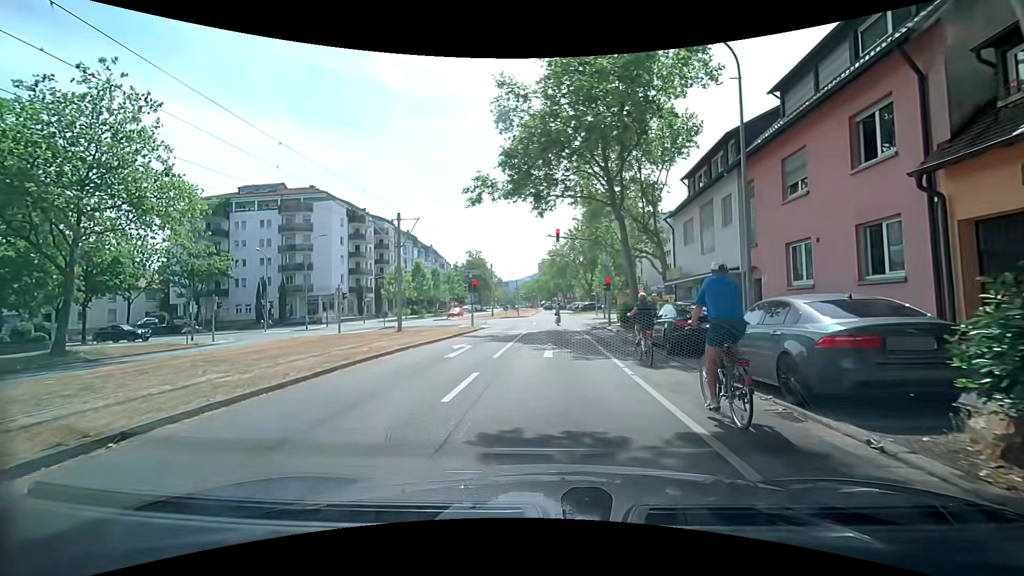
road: tertiary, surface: asphalt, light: Day
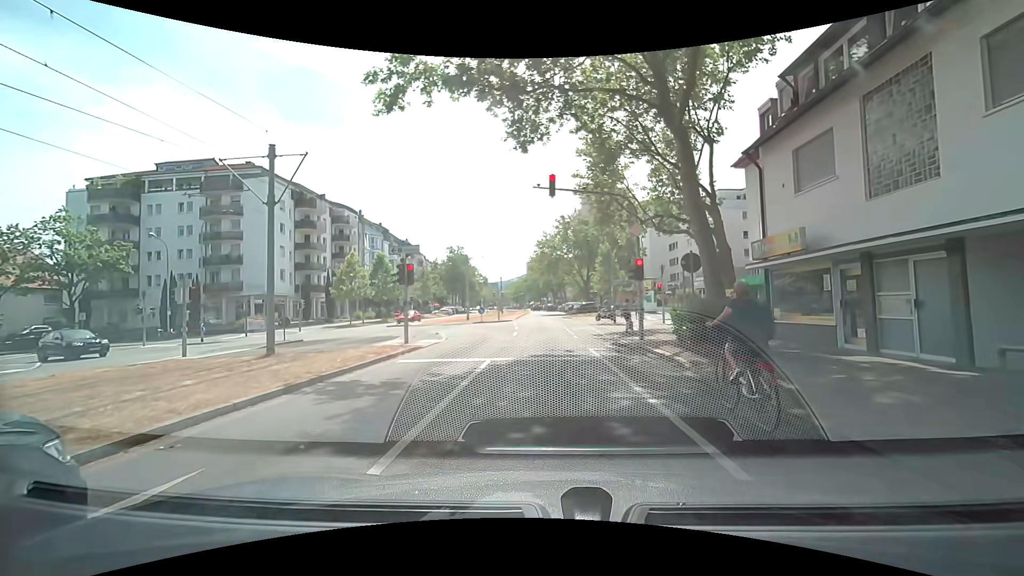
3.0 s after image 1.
(+0.4, +13.5) m; +4°
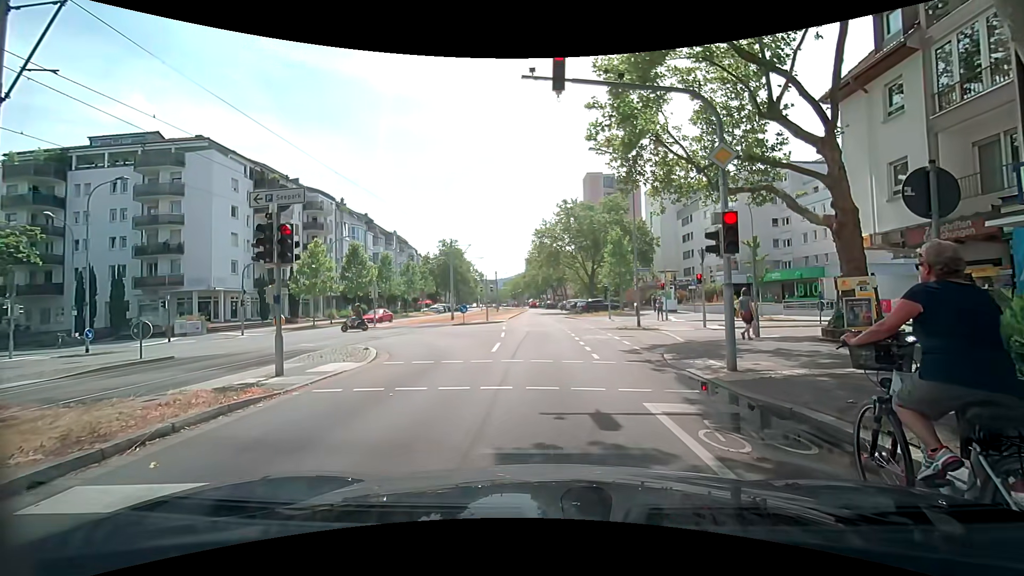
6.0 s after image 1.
(-0.1, +8.8) m; +1°
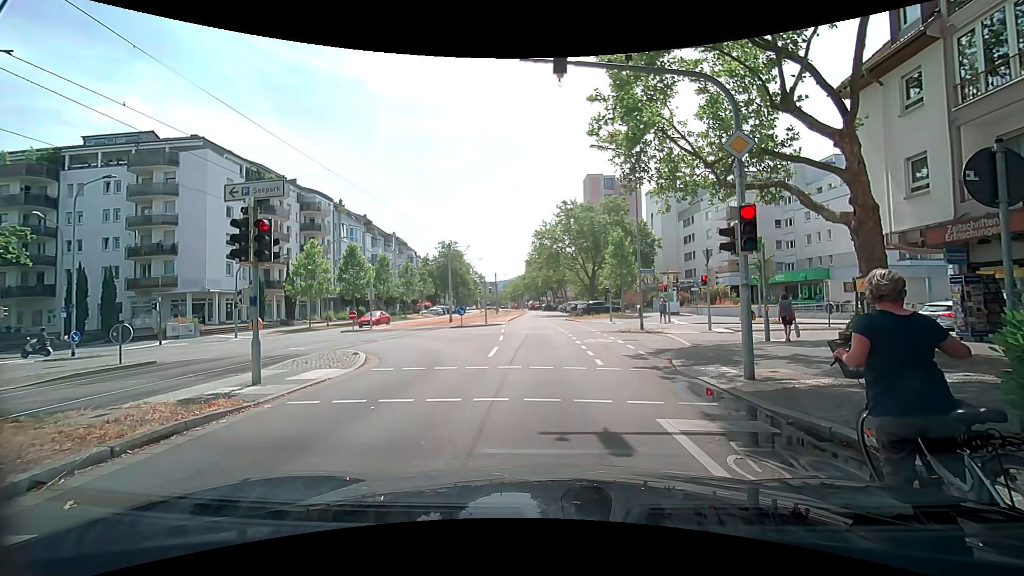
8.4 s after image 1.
(0.0, +0.8) m; 0°
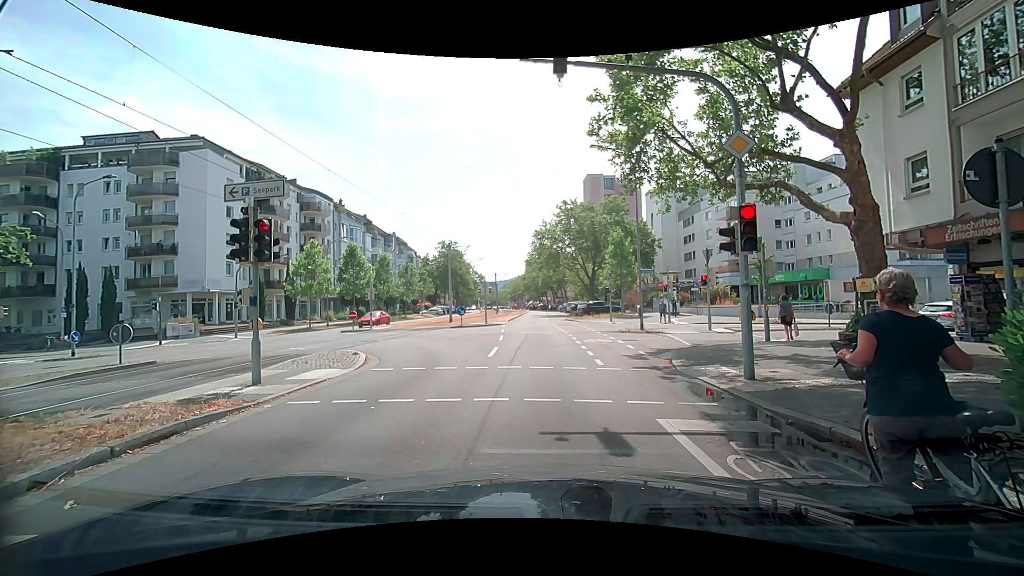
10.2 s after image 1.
(0.0, 0.0) m; 0°
(-1, +10) (-2, +20) (-2, +30) (-3, +40) (-4, +50) (-4, +60) (-5, +70) (-5, +80) (-5, +90) (-6, +100) m
